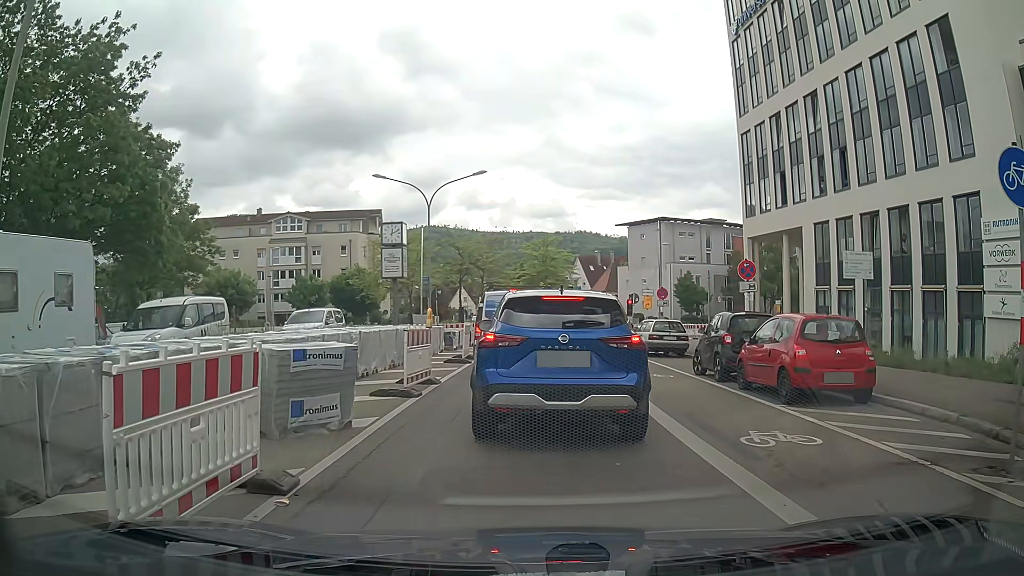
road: tertiary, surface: asphalt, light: Day
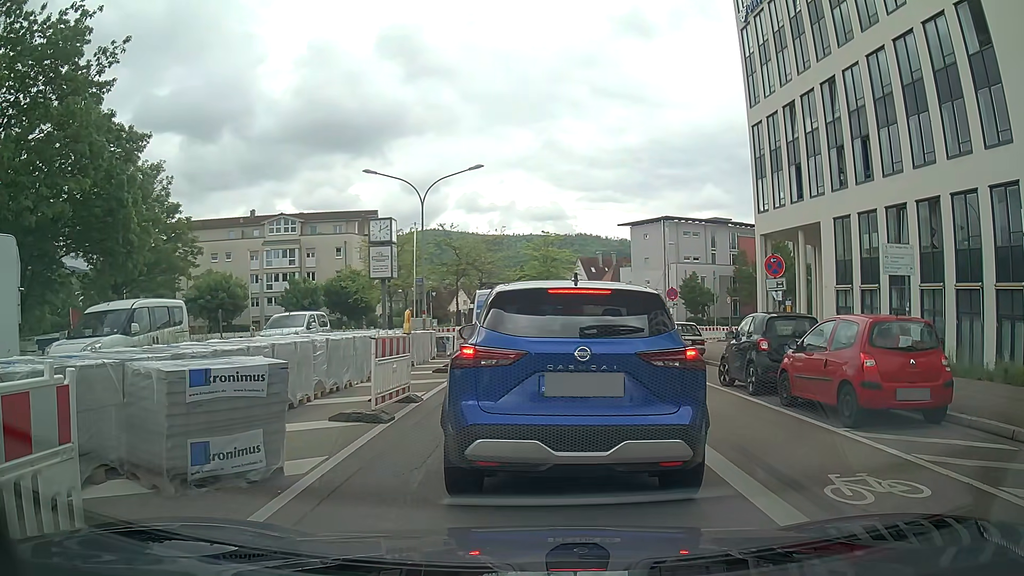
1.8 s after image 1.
(-0.1, +2.2) m; -2°
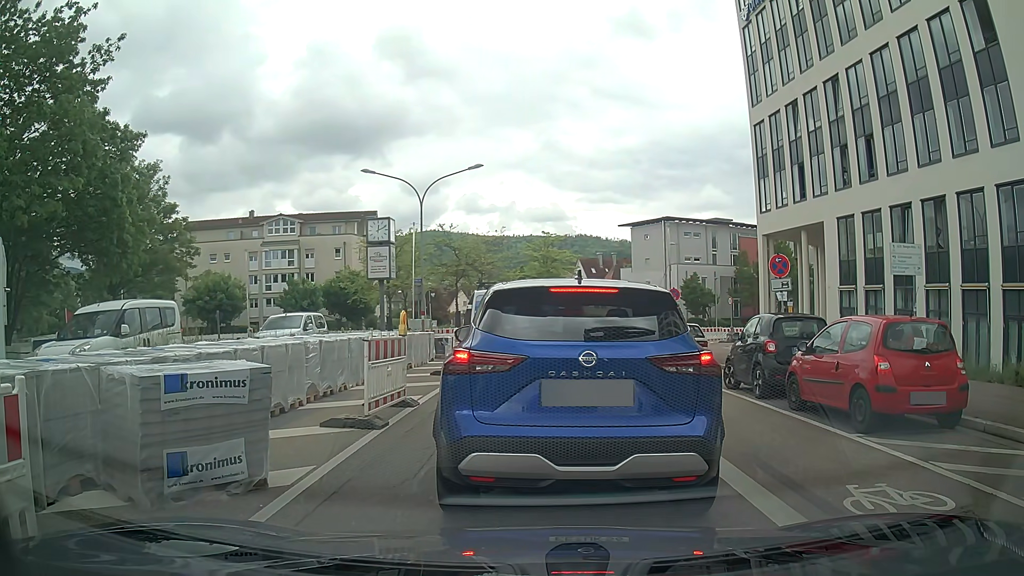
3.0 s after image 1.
(0.0, +0.4) m; 0°
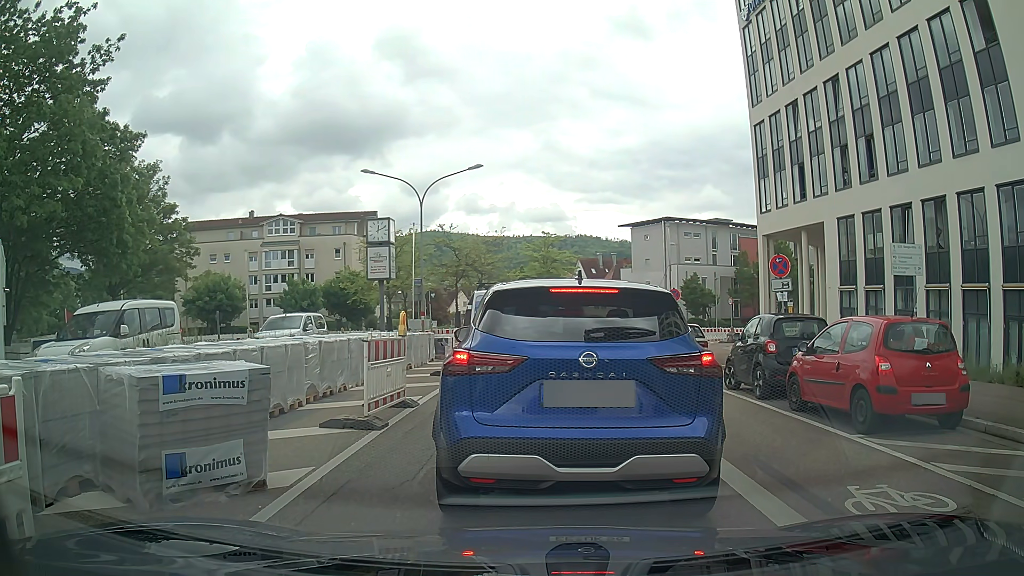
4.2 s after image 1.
(0.0, +0.1) m; 0°
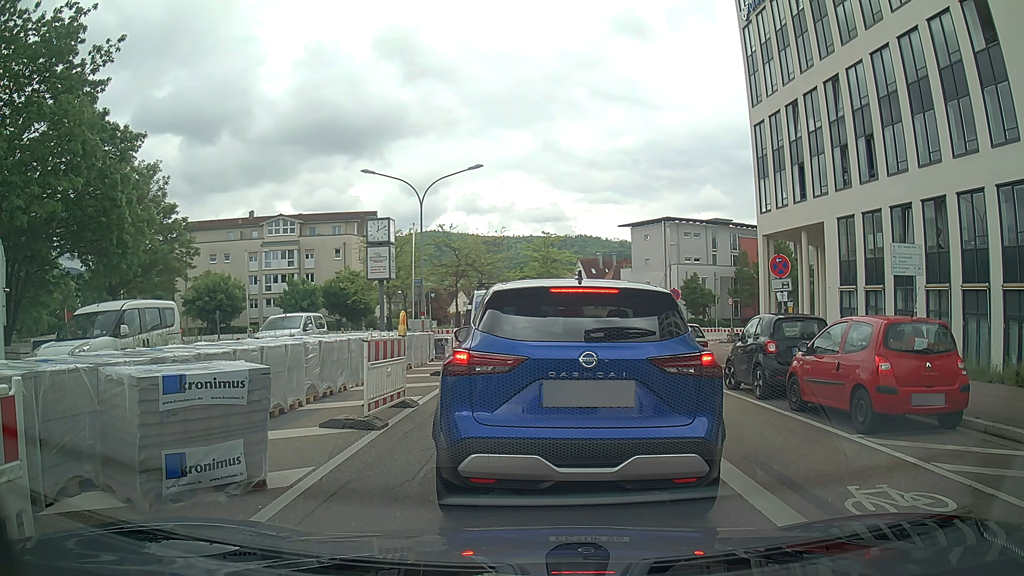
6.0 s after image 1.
(0.0, 0.0) m; 0°
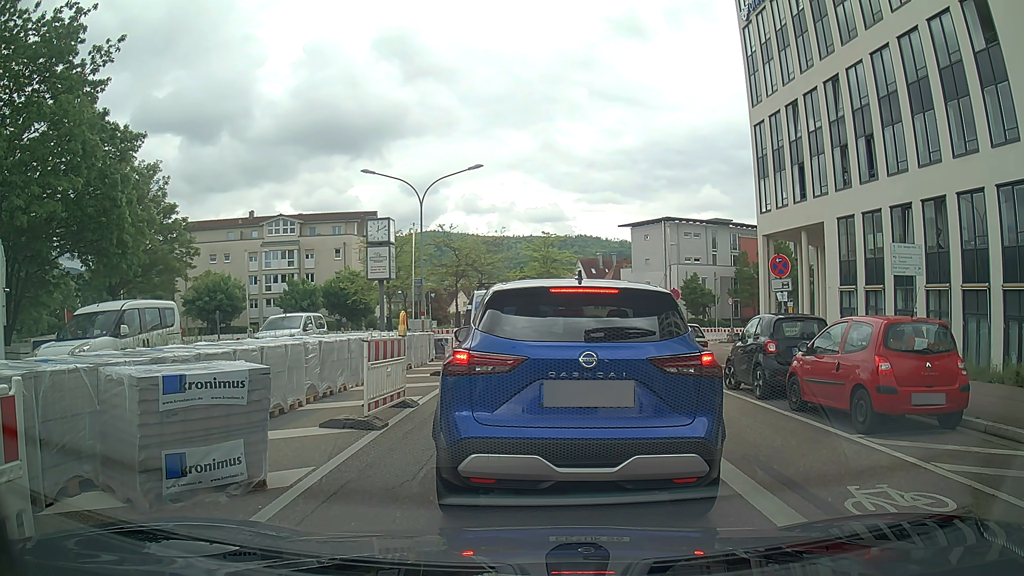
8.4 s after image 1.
(0.0, 0.0) m; 0°
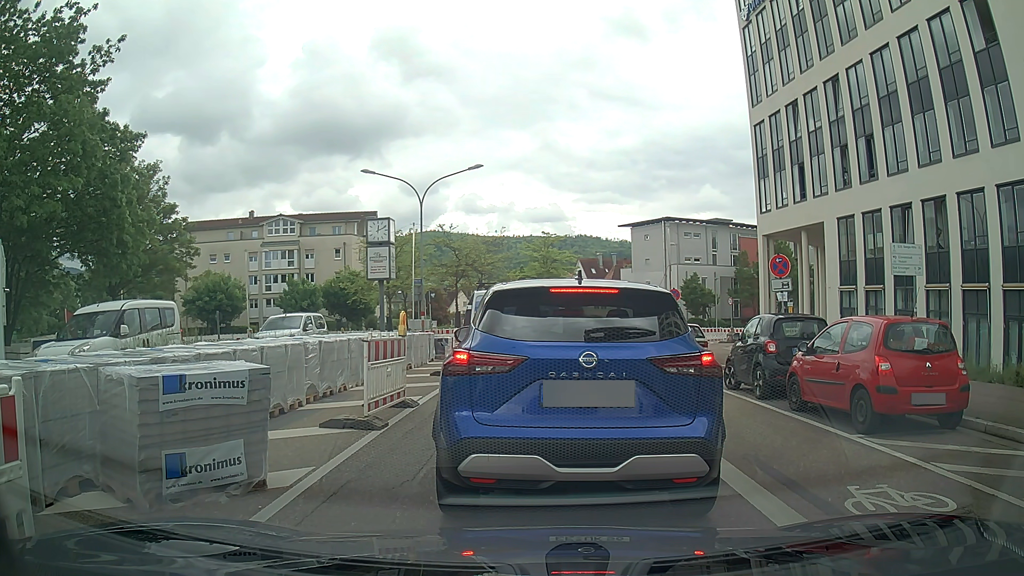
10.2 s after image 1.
(0.0, 0.0) m; 0°
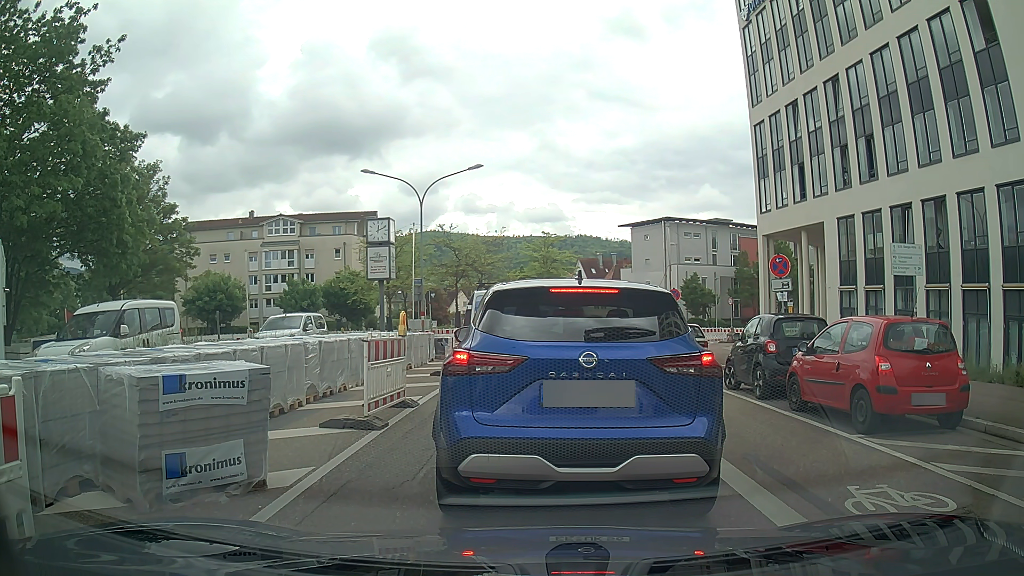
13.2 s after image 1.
(0.0, 0.0) m; 0°
